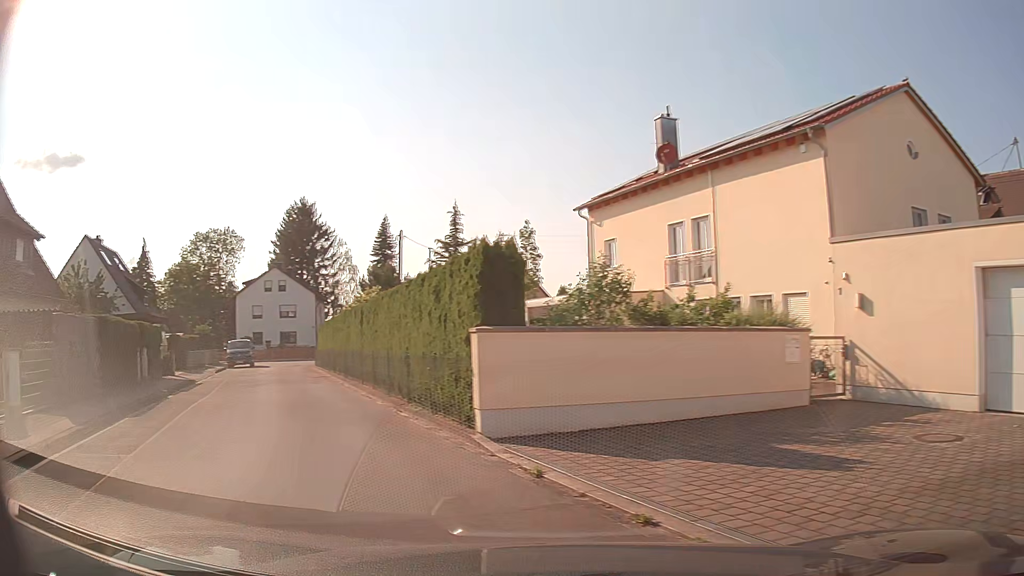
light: Day
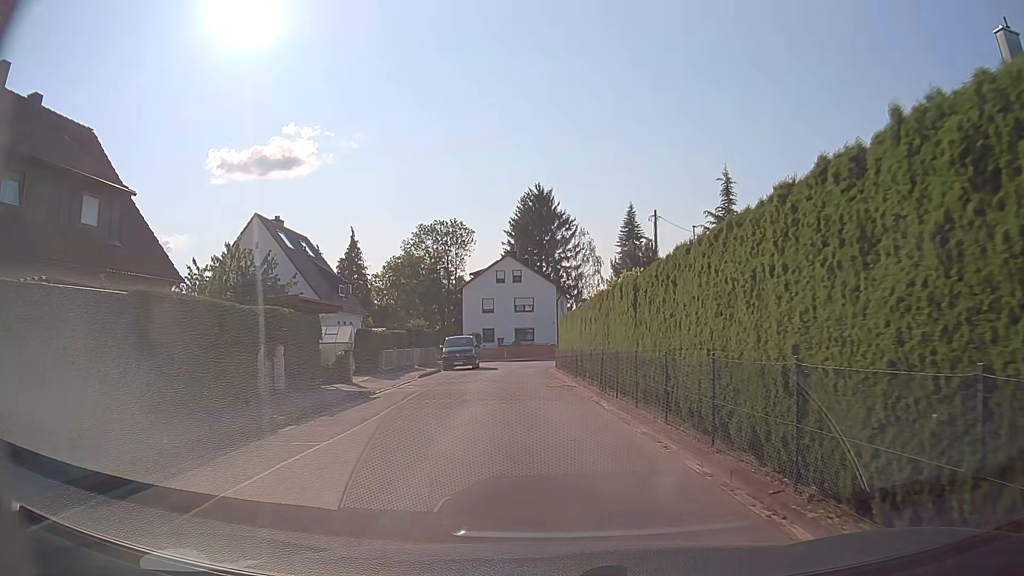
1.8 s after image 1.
(-2.7, +8.7) m; -23°
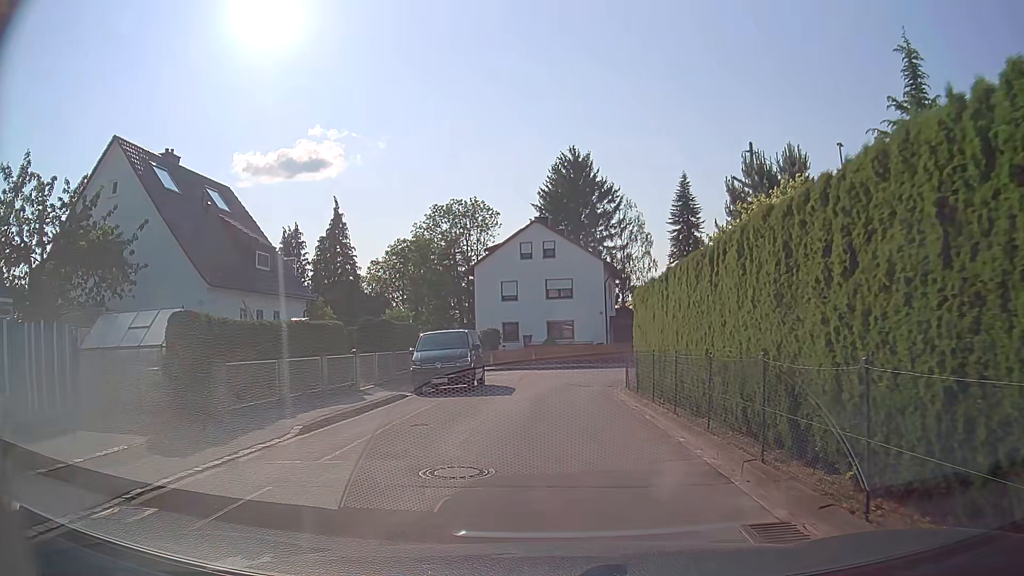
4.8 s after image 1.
(-0.8, +17.8) m; -3°
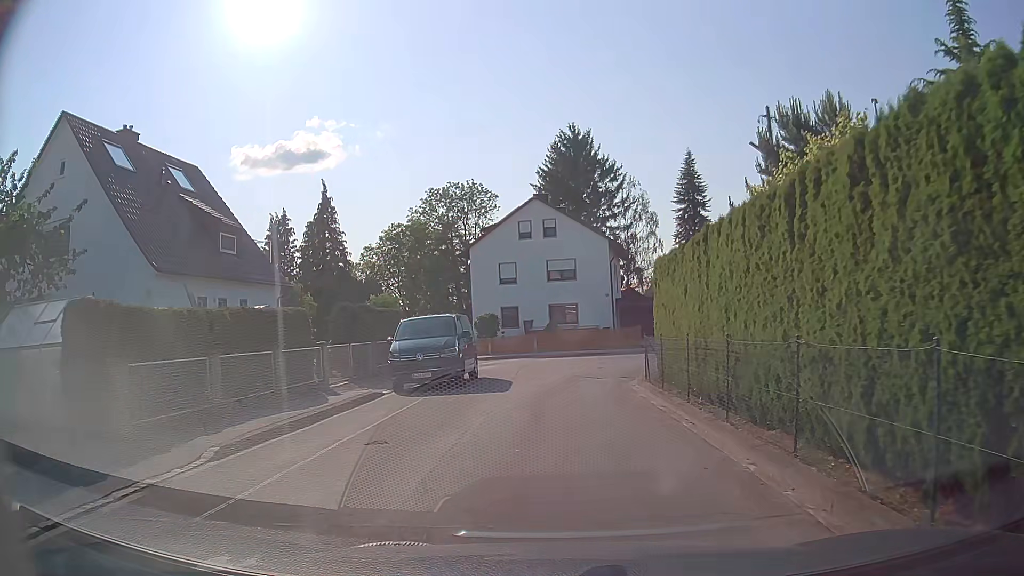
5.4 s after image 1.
(0.0, +3.2) m; 0°
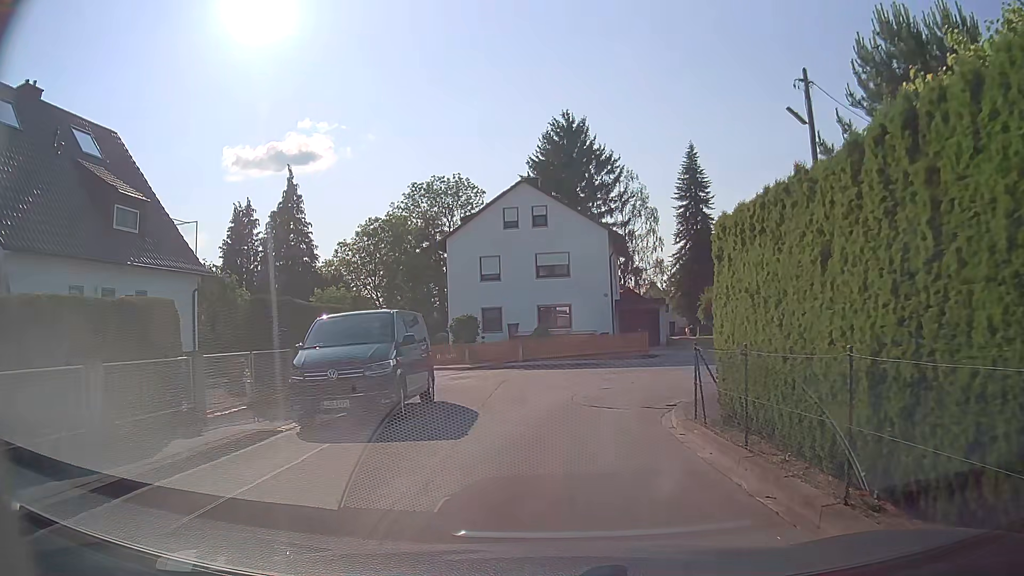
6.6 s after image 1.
(0.0, +6.2) m; 0°
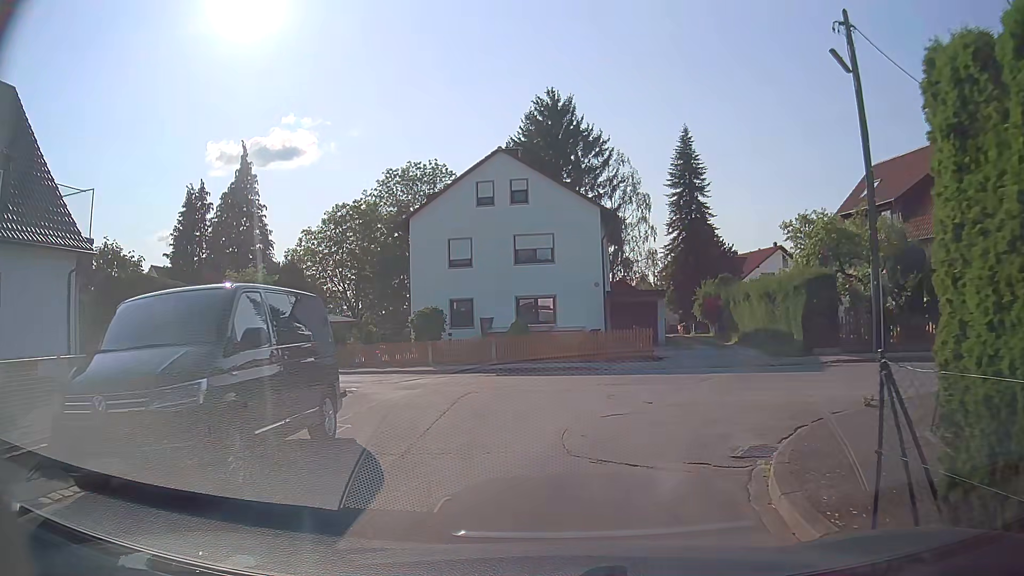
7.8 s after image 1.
(0.0, +5.7) m; 0°
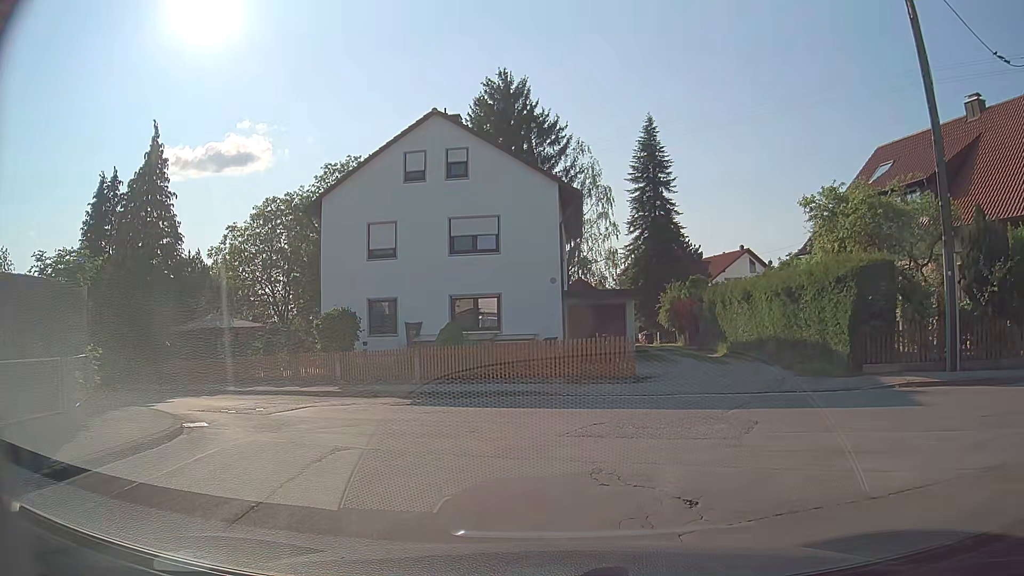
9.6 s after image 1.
(+0.2, +6.4) m; +3°
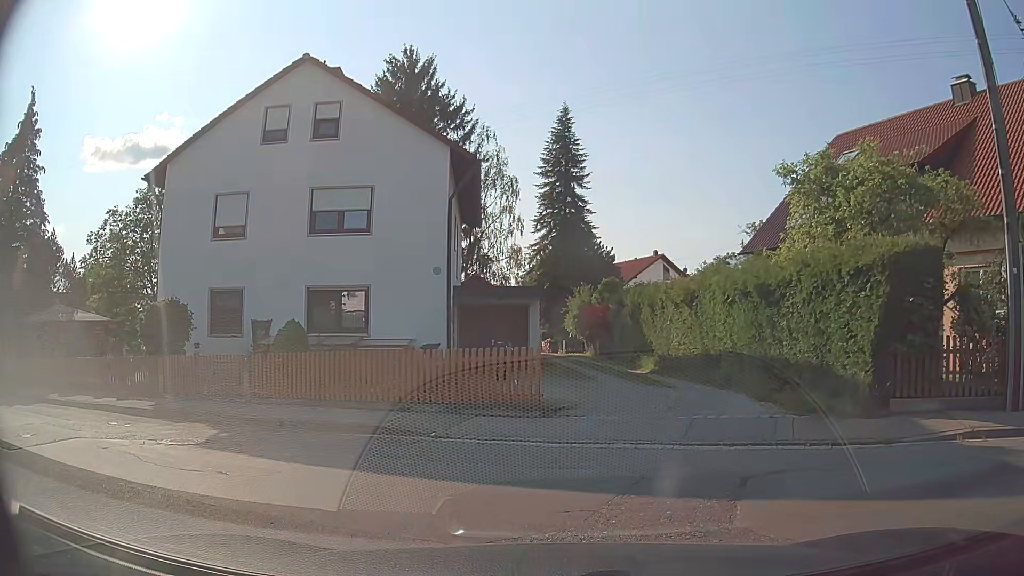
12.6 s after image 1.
(+0.5, +5.3) m; +9°
